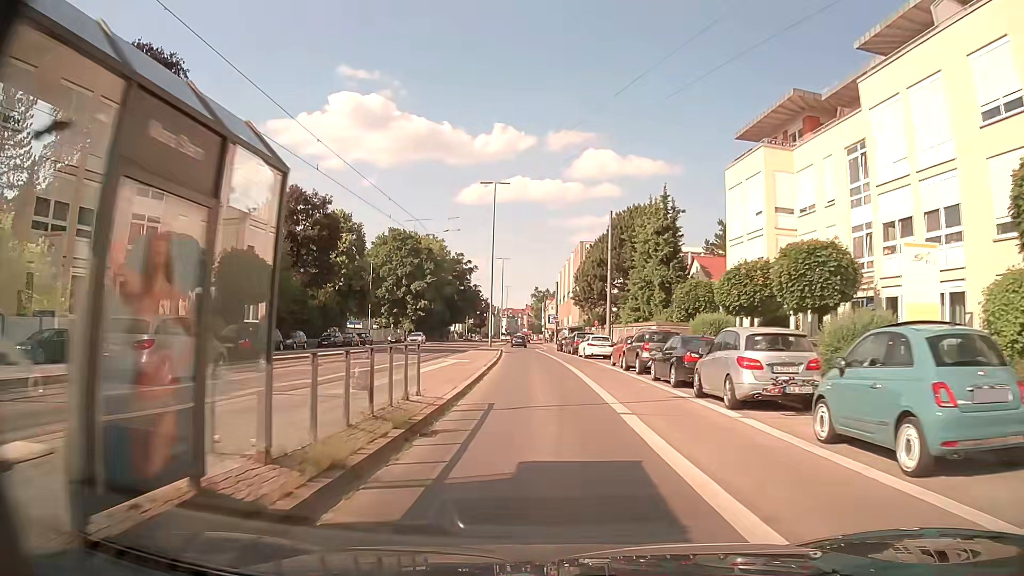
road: secondary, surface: asphalt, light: Day
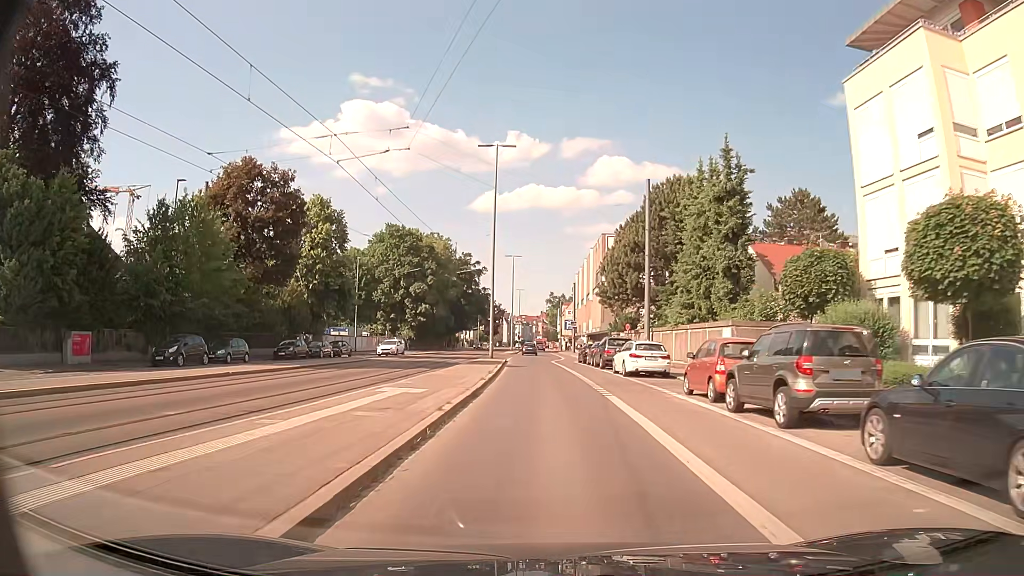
(0.0, +13.7) m; -1°
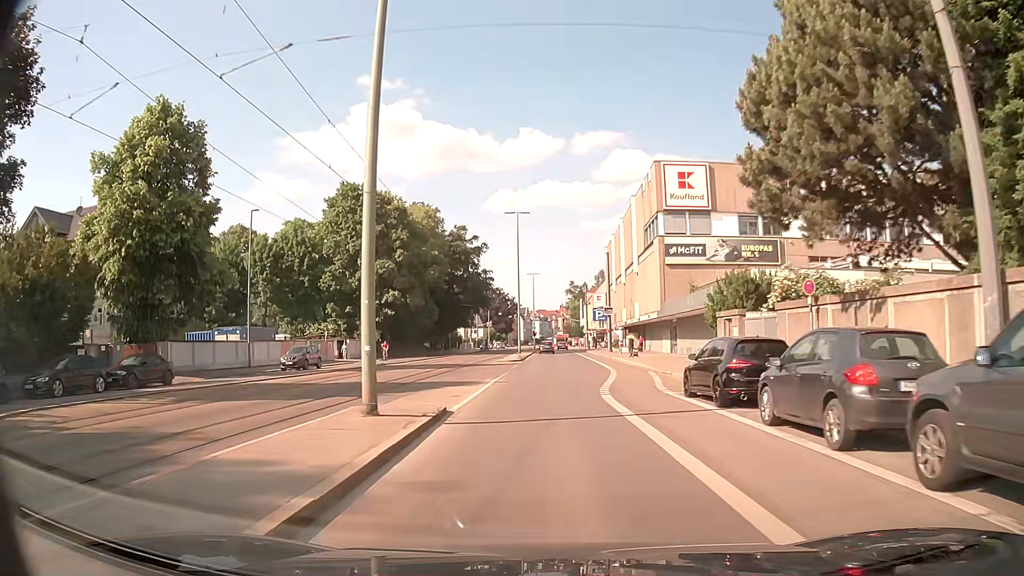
(-0.6, +33.3) m; -2°
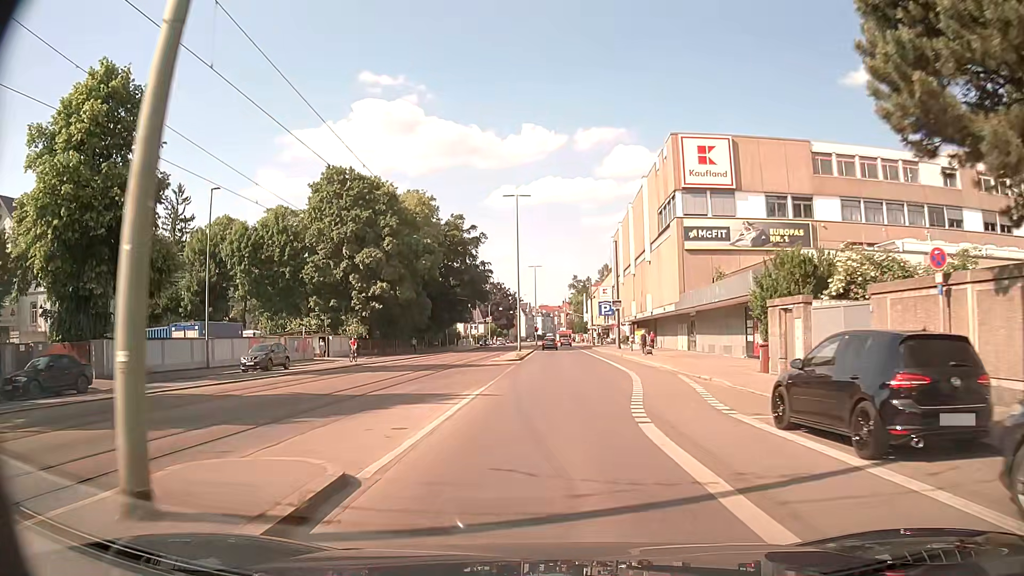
(0.0, +6.5) m; 0°
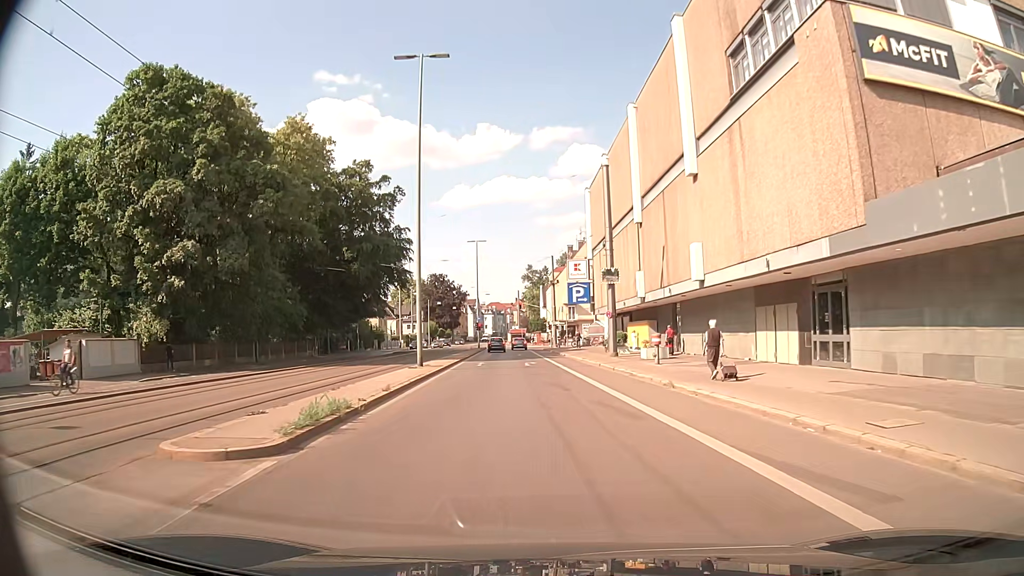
(+0.6, +32.0) m; +3°
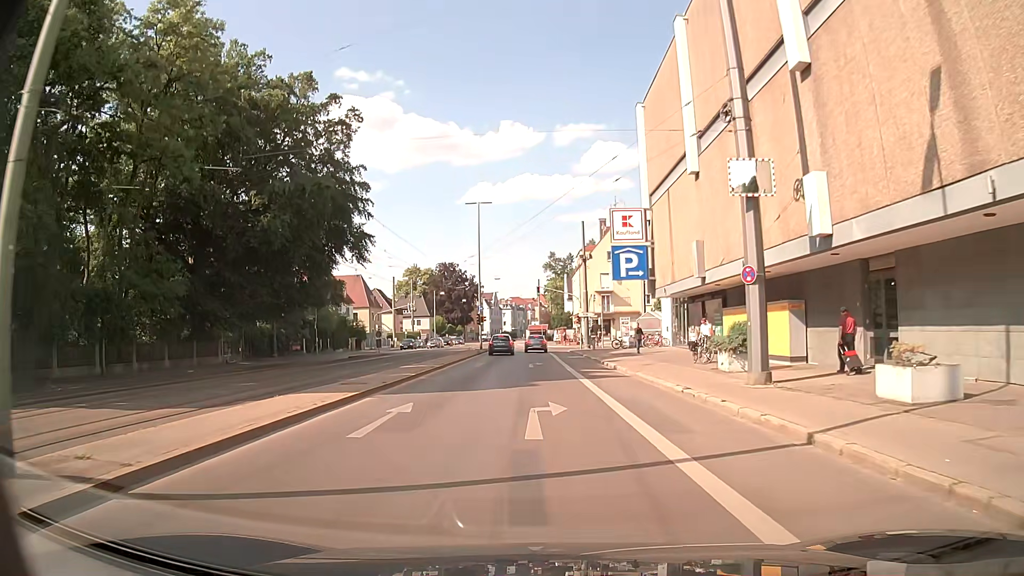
(-0.2, +24.3) m; -2°
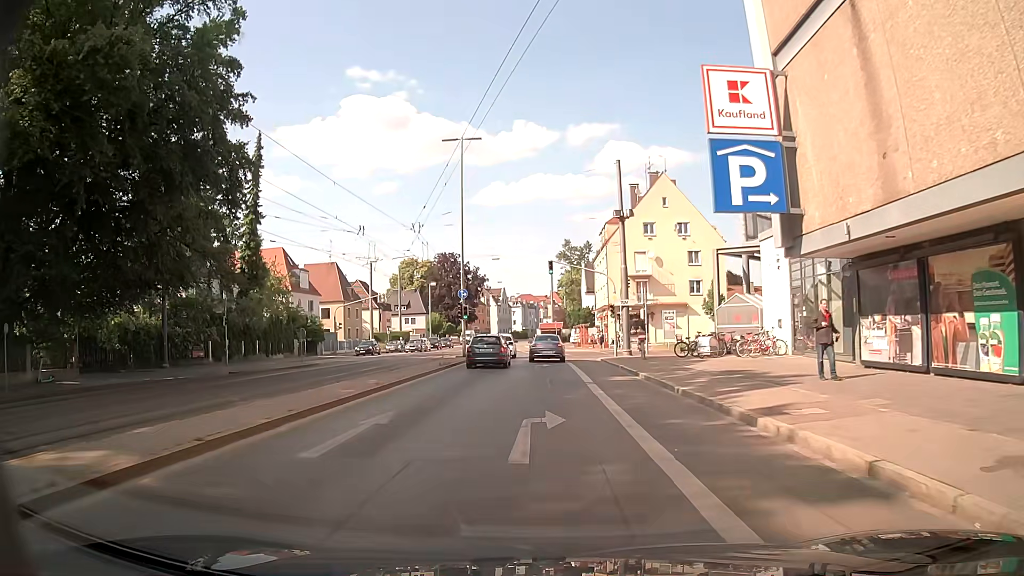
(-0.1, +21.6) m; -1°
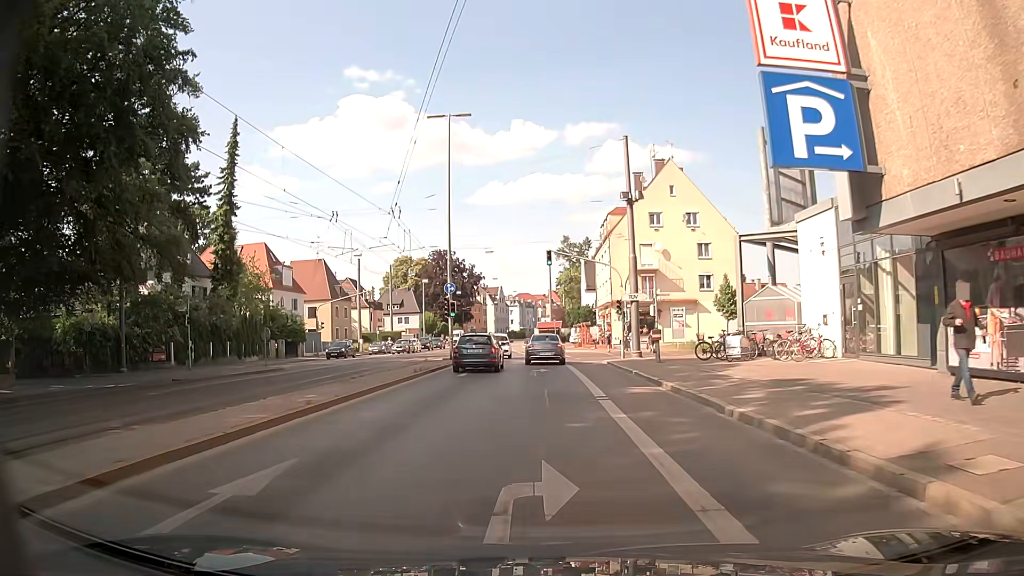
(+0.1, +4.8) m; 0°
